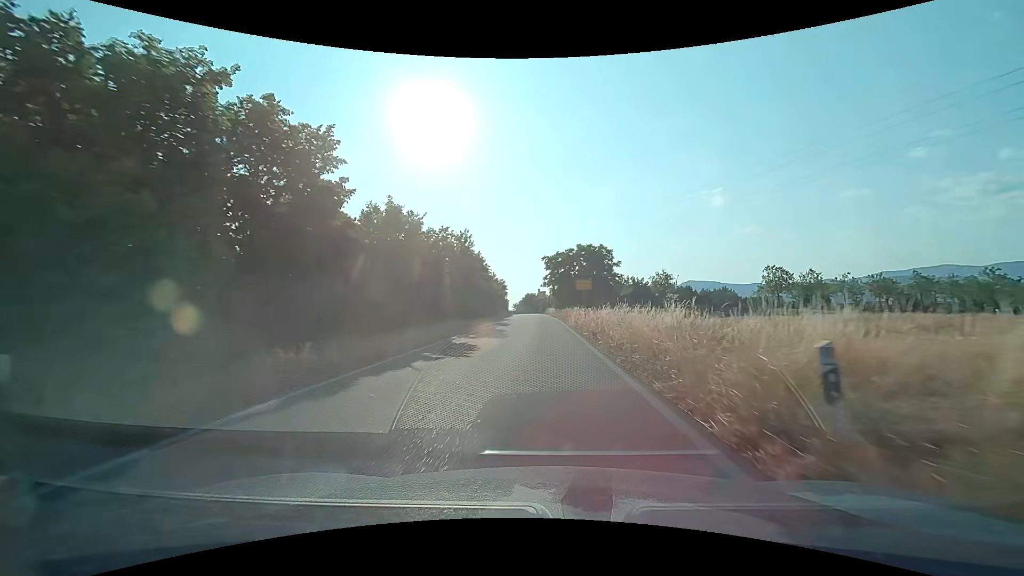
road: trunk_link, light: Day
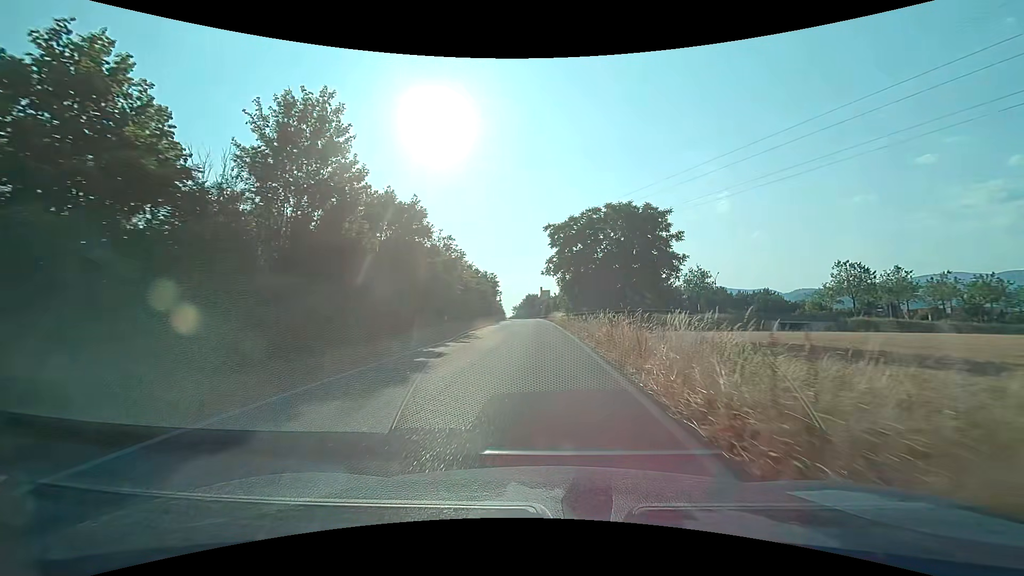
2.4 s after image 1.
(0.0, +27.8) m; 0°
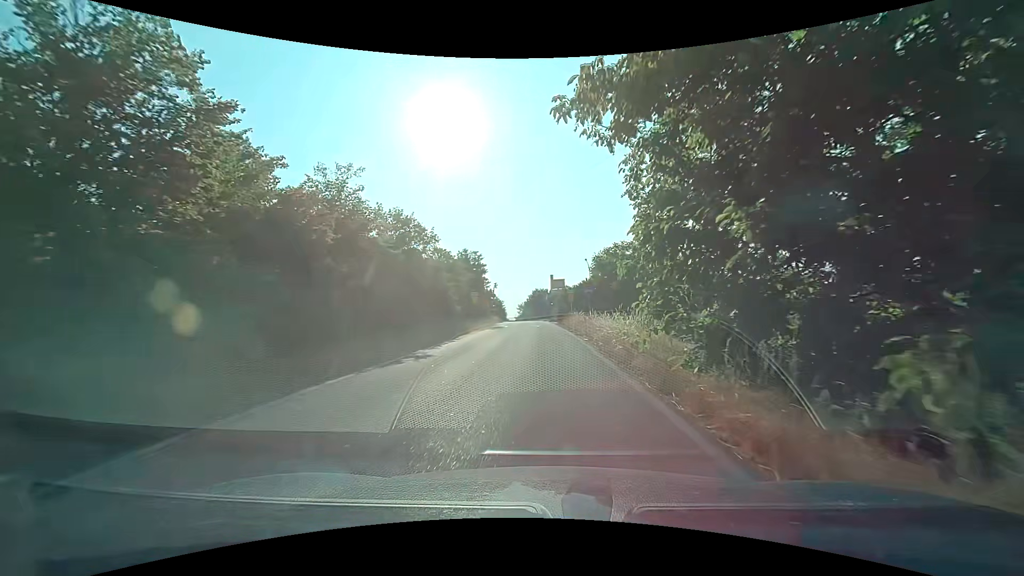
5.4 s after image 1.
(-0.3, +31.0) m; -2°
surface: asphalt
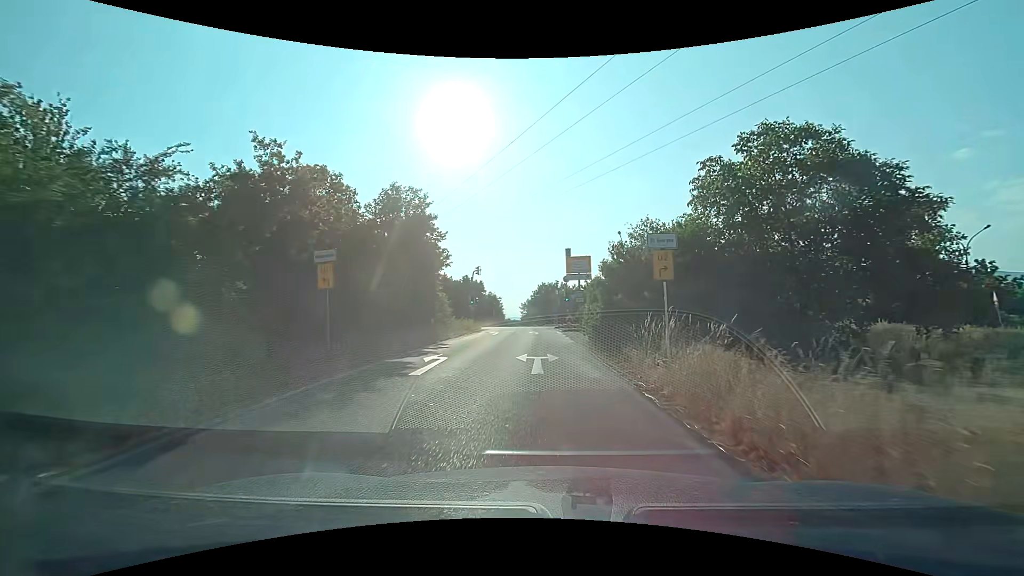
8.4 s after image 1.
(-0.1, +28.6) m; 0°
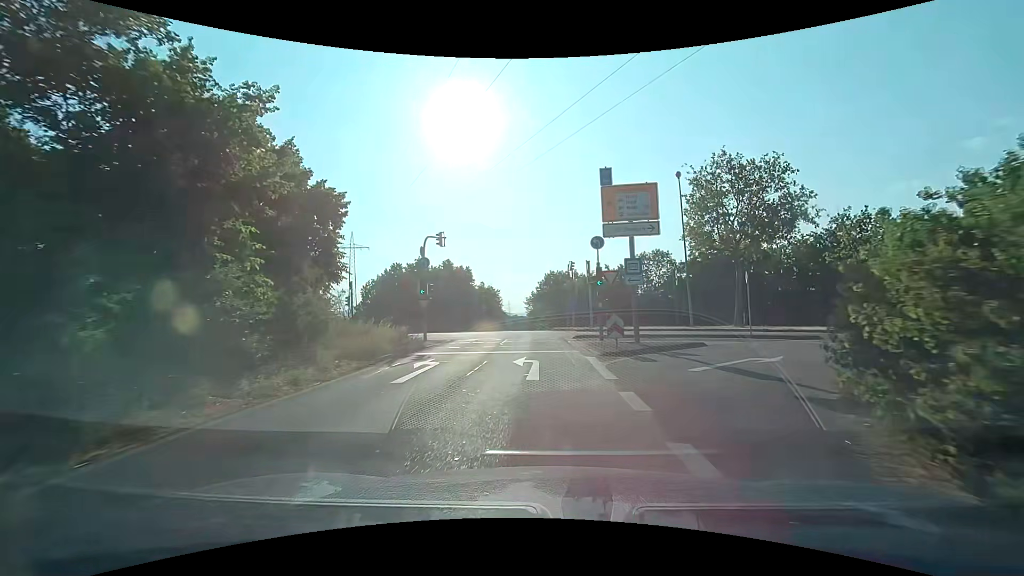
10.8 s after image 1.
(-0.2, +20.8) m; -1°
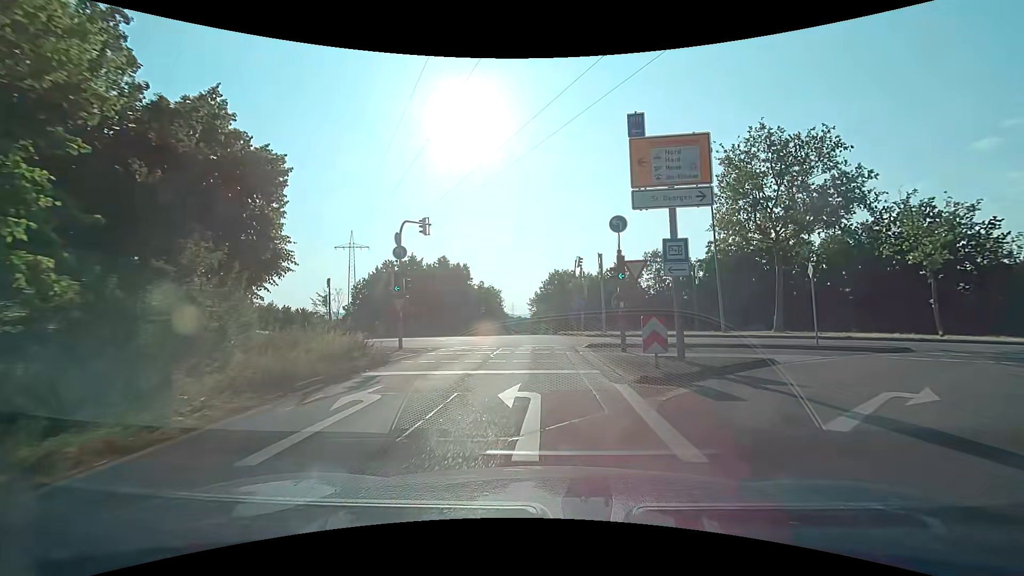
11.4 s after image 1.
(0.0, +5.1) m; 0°
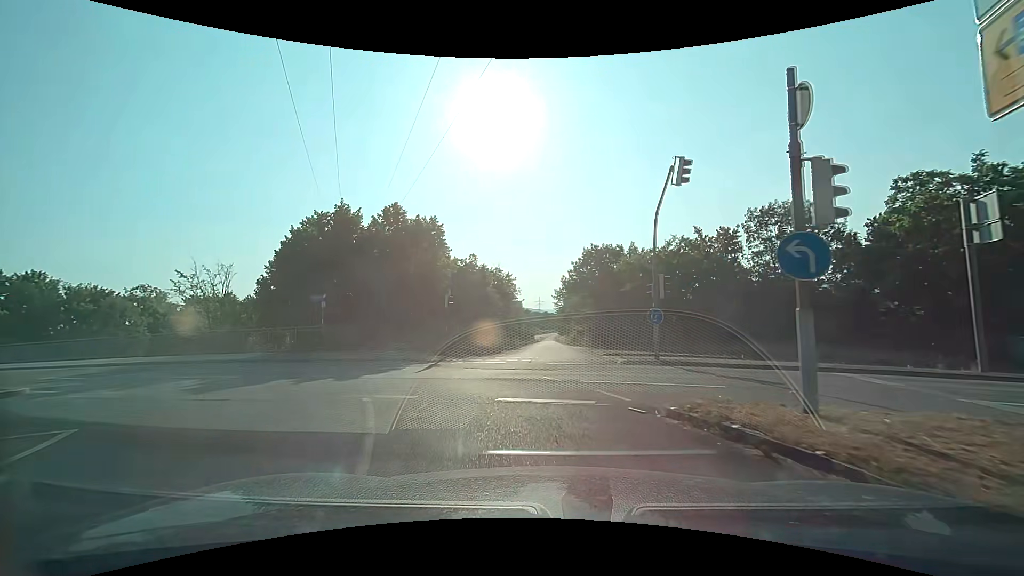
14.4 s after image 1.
(-0.4, +25.3) m; -3°
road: primary_link
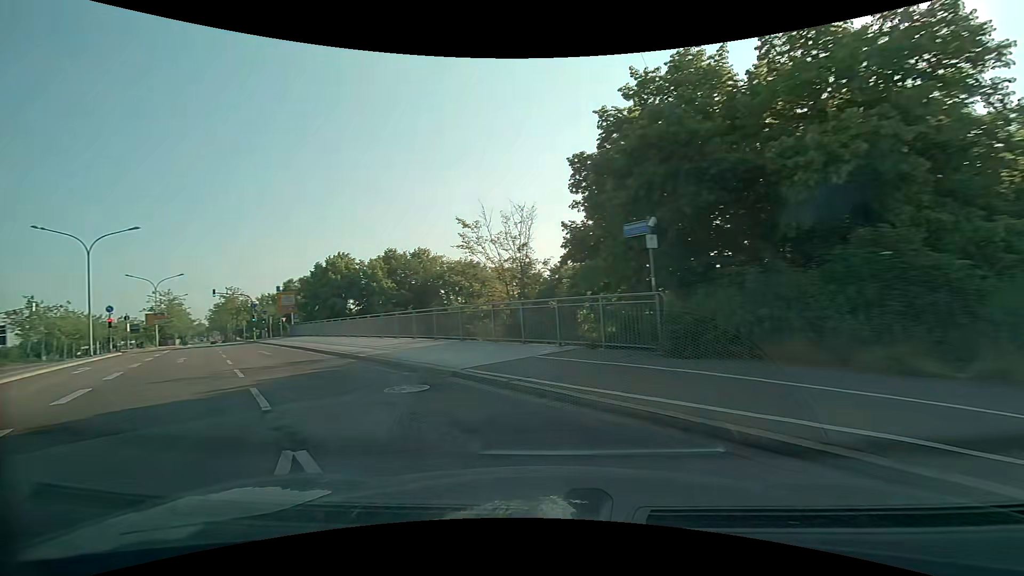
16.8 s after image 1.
(-5.1, +16.0) m; -43°
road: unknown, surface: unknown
(-2, +10) (-8, +18) (-13, +26) (-19, +34) (-25, +43) (-31, +51) (-36, +59) (-42, +67) (-48, +76) (-53, +84) m
